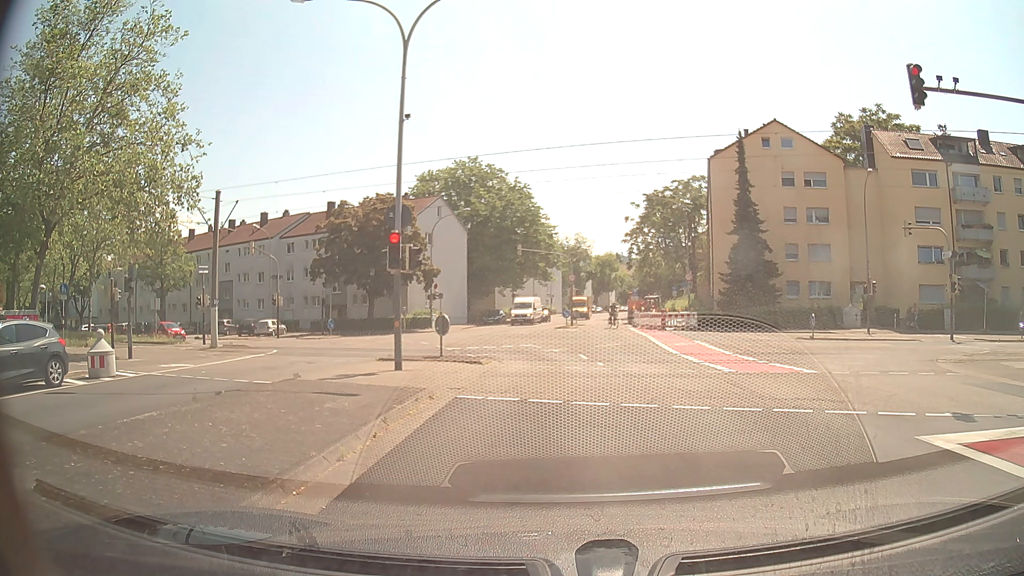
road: tertiary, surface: asphalt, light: Day
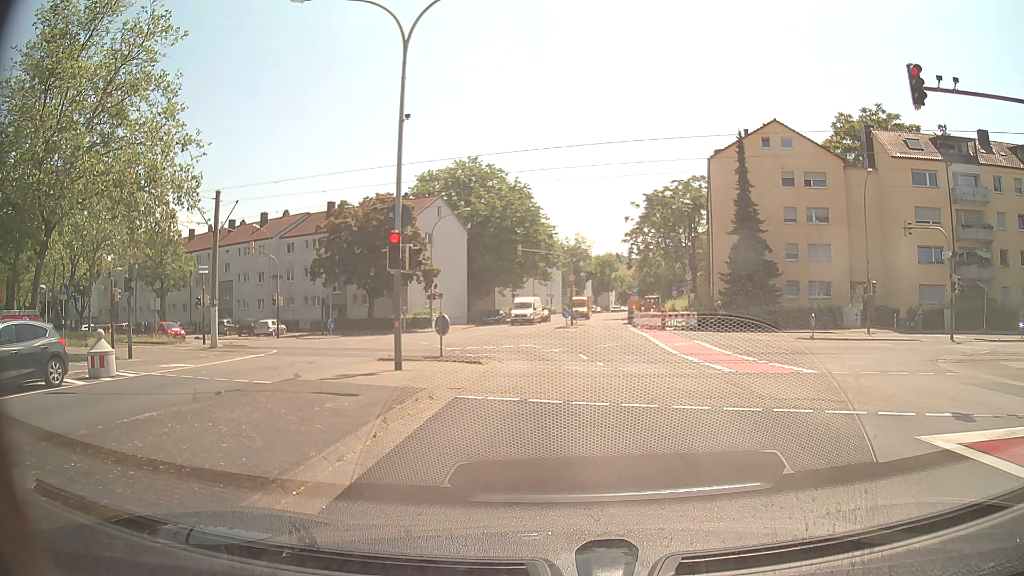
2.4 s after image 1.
(0.0, 0.0) m; 0°
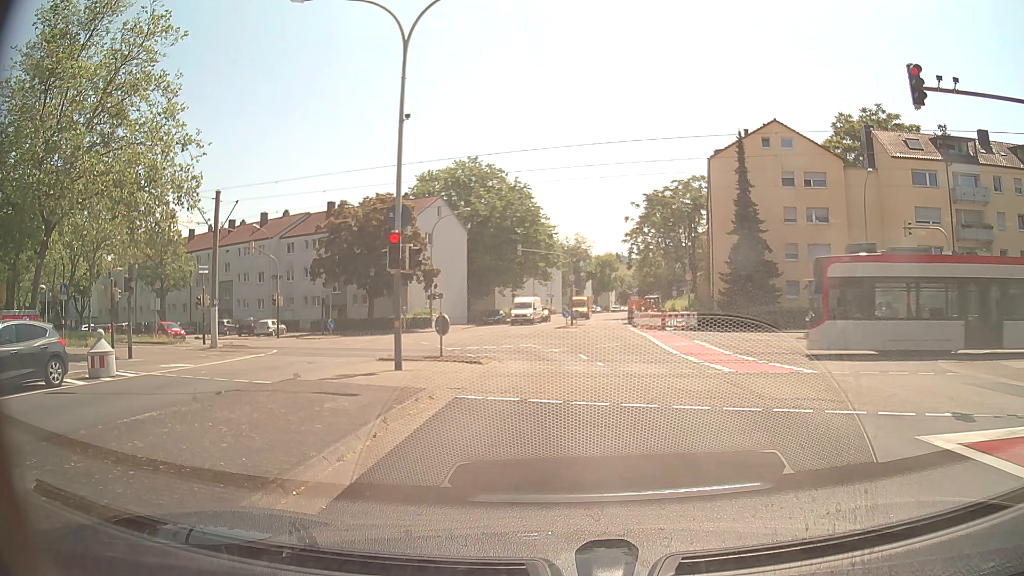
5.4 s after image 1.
(0.0, 0.0) m; 0°
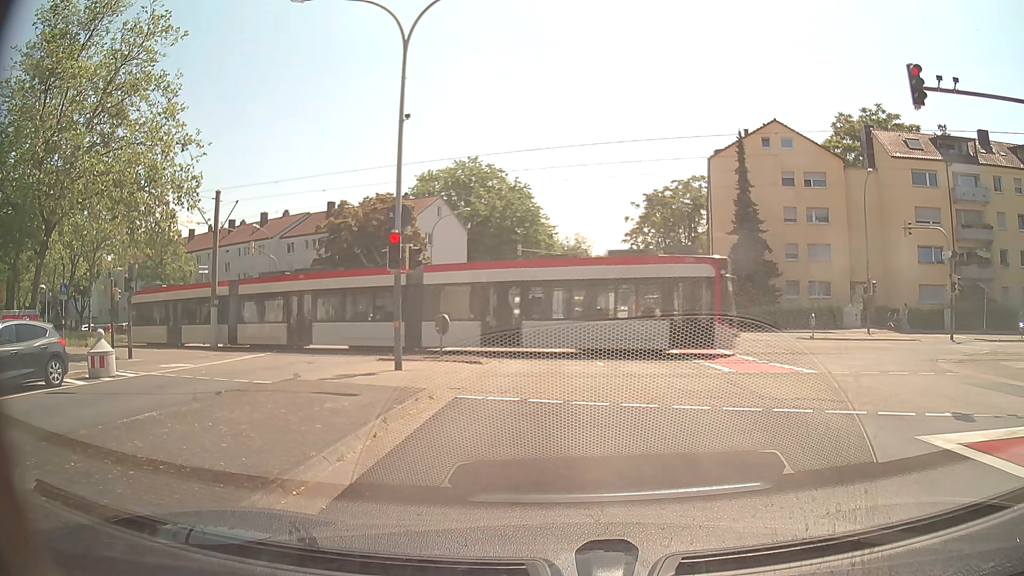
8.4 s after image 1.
(0.0, 0.0) m; 0°
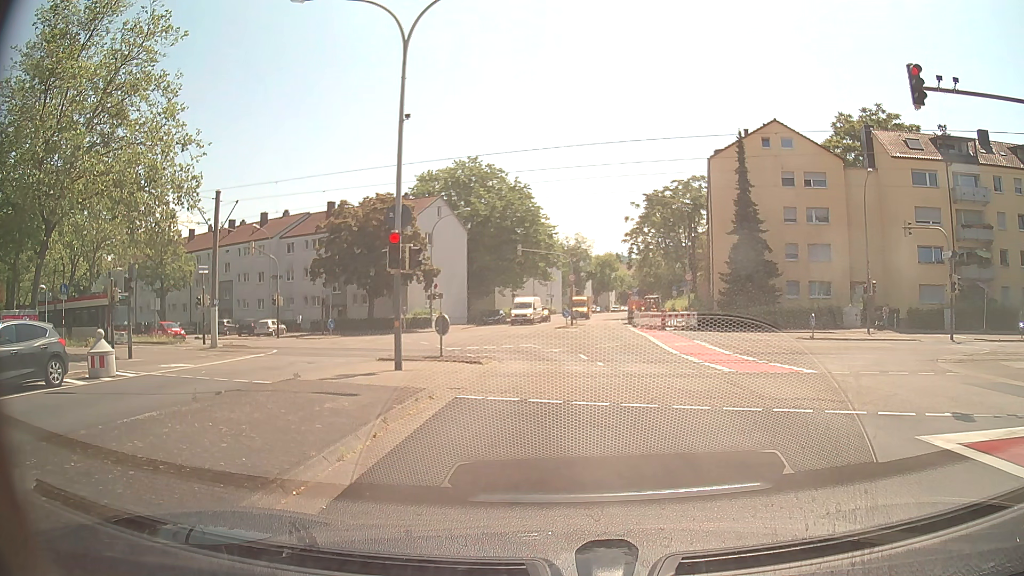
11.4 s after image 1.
(0.0, 0.0) m; 0°
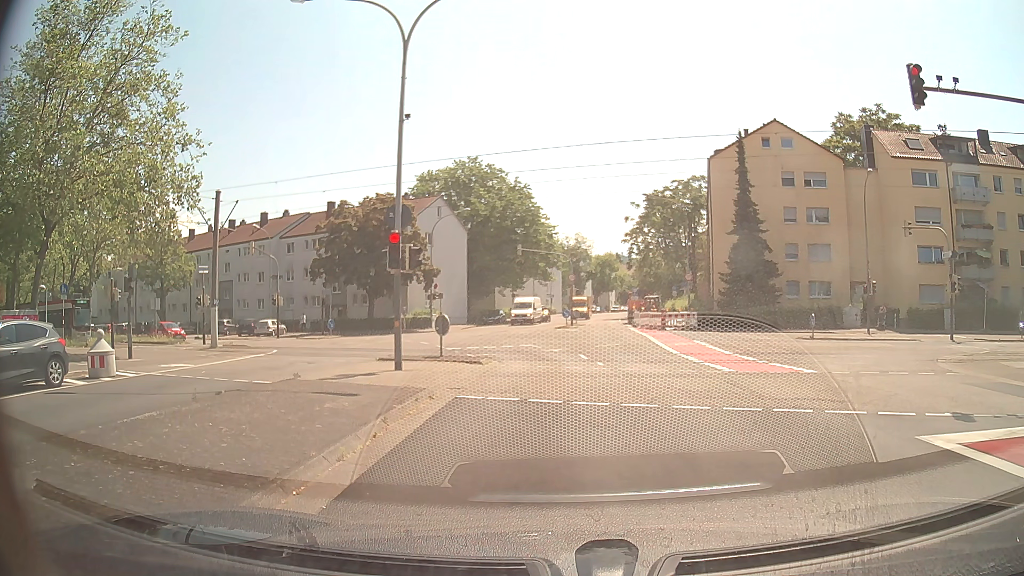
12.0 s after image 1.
(0.0, 0.0) m; 0°
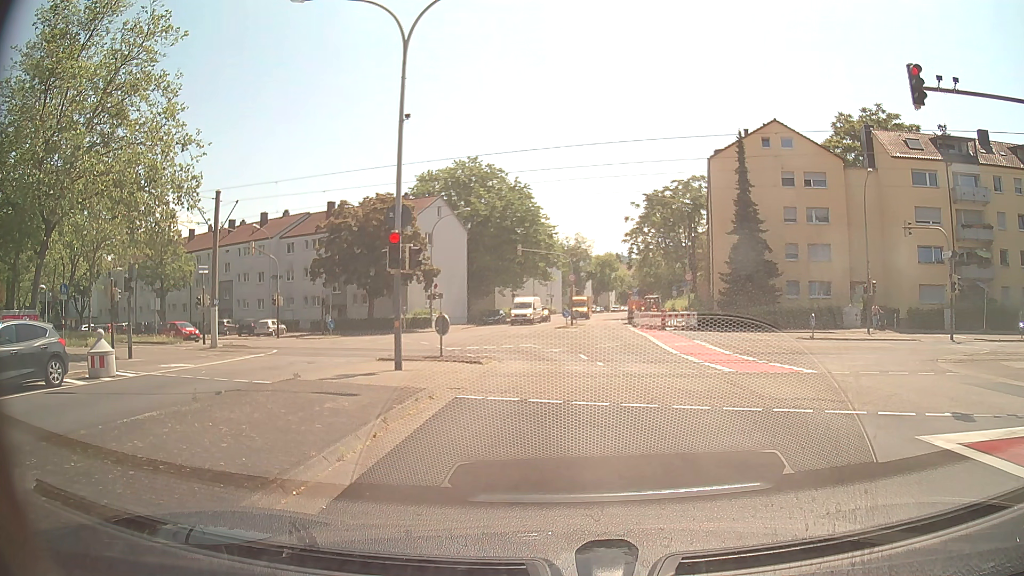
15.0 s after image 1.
(0.0, 0.0) m; 0°
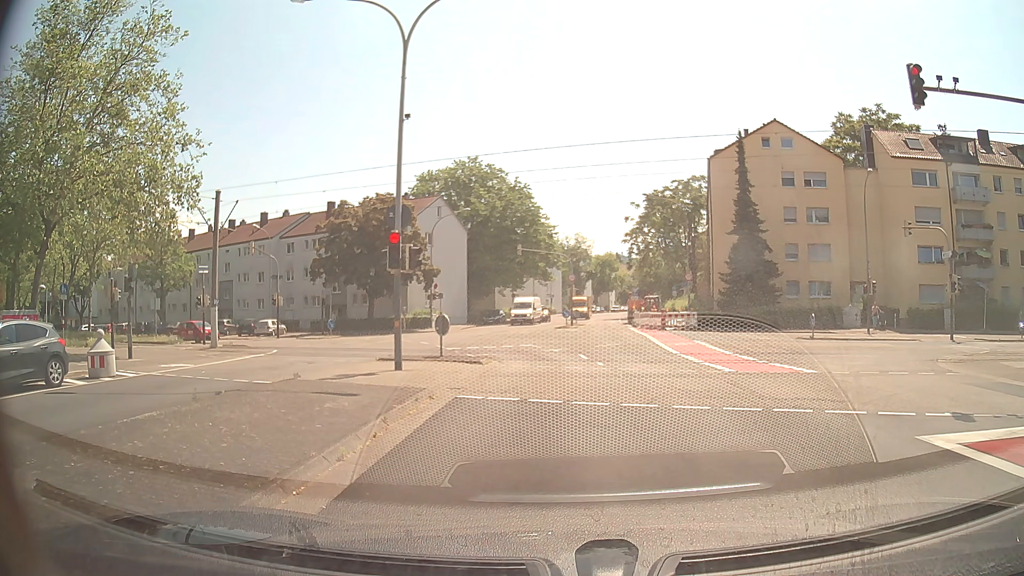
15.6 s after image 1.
(0.0, 0.0) m; 0°
